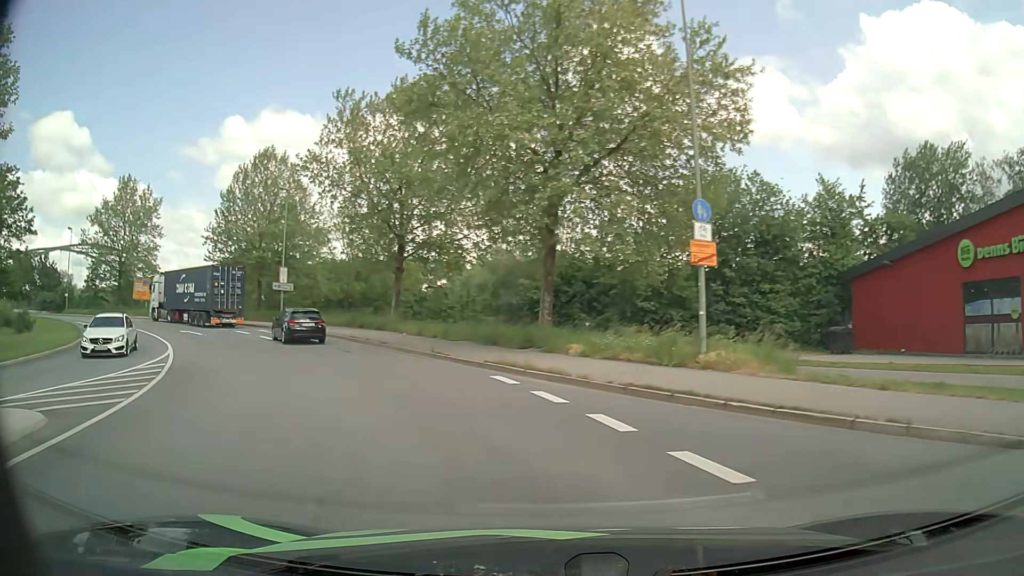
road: primary_link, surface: asphalt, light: Day
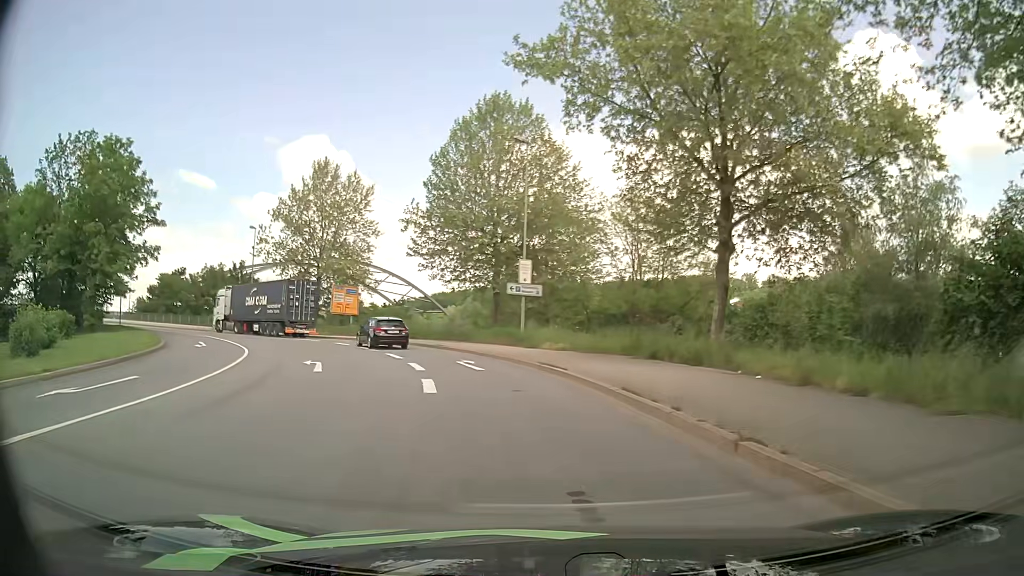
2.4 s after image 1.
(-4.8, +19.0) m; -25°
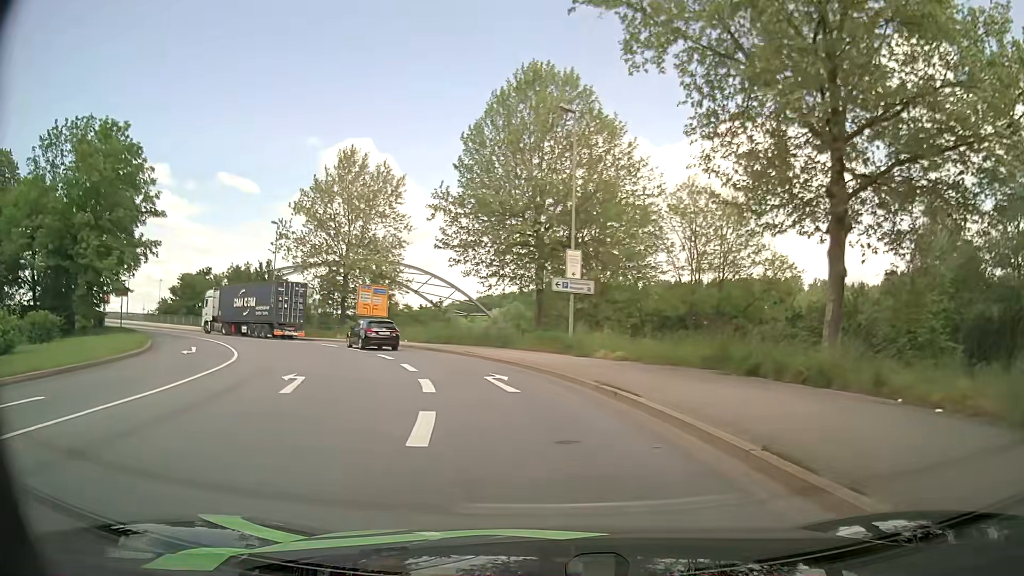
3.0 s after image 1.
(-0.1, +5.6) m; -3°
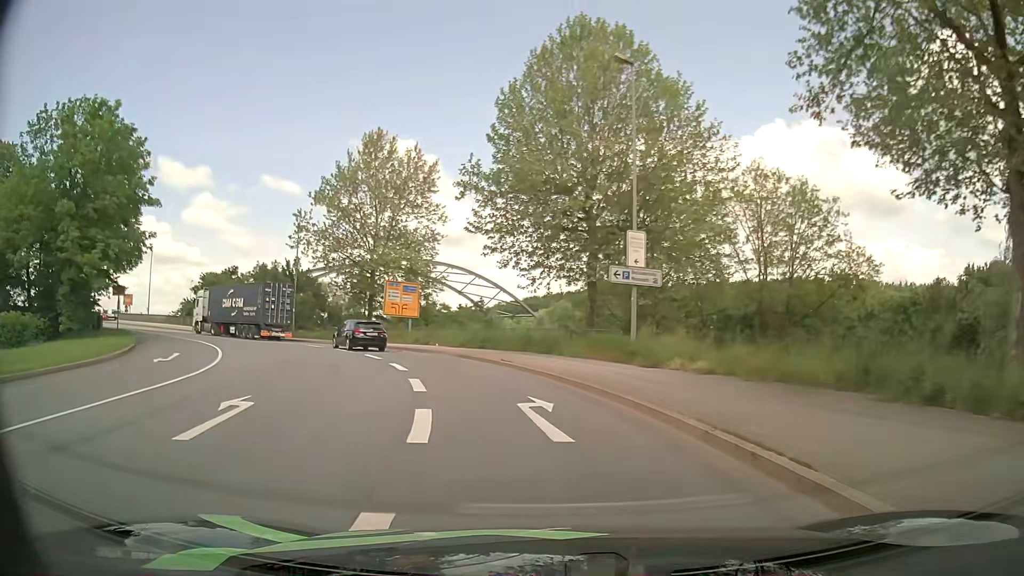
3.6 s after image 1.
(-0.2, +5.7) m; -5°
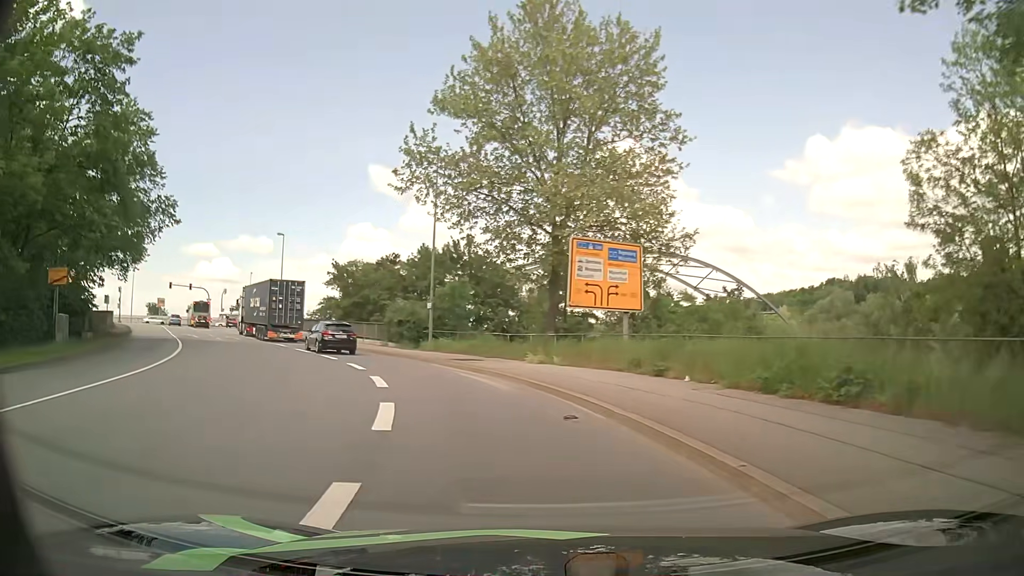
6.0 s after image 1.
(-3.4, +22.9) m; -19°
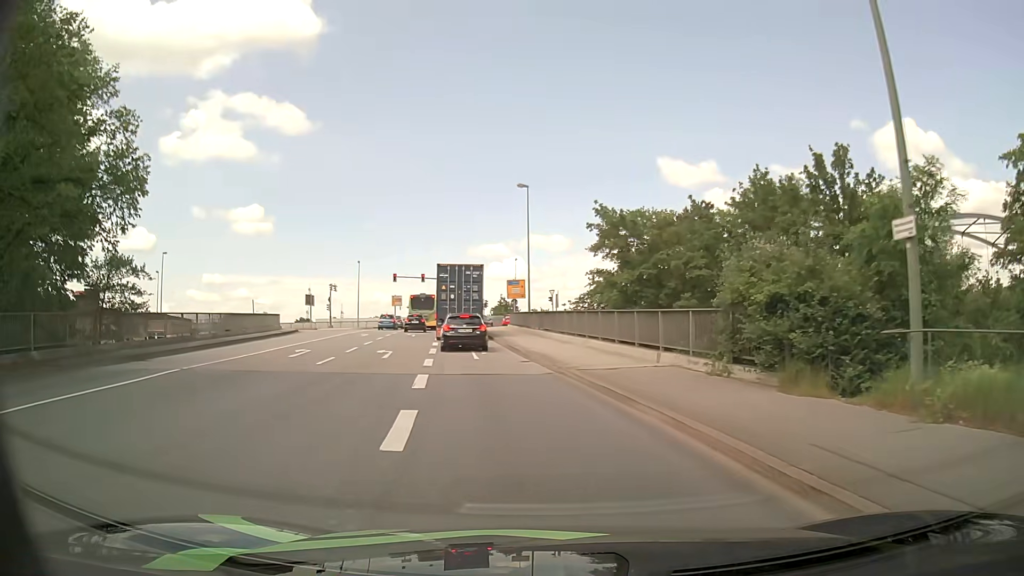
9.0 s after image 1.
(-5.9, +24.6) m; -26°
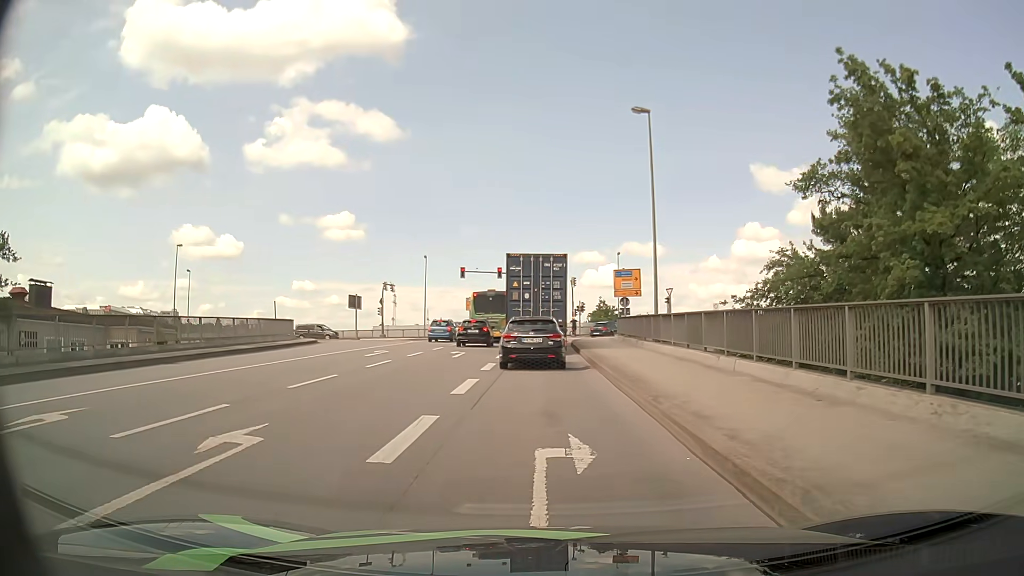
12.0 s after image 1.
(-1.5, +18.3) m; -7°
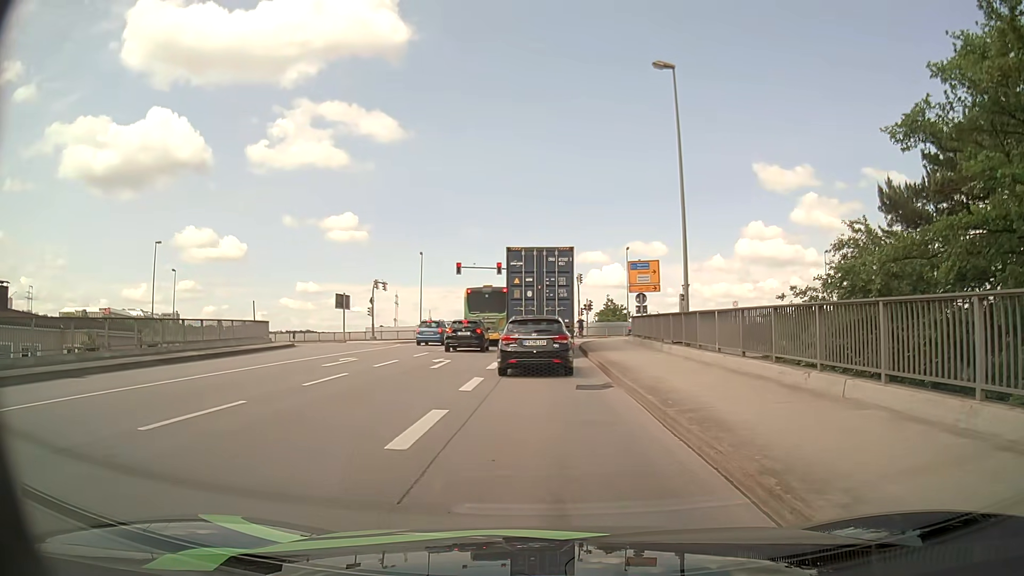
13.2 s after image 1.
(-0.1, +5.2) m; -1°
